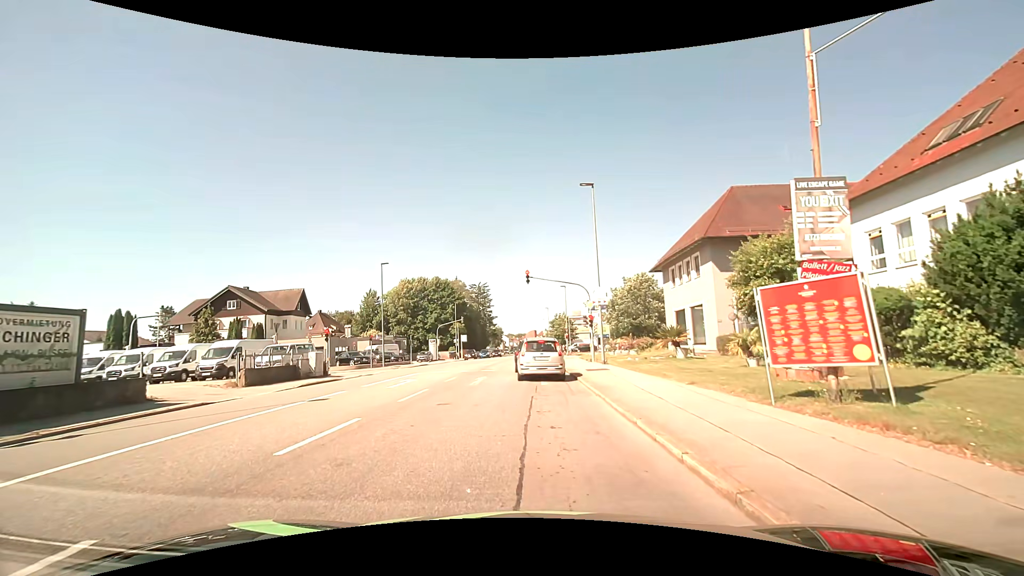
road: tertiary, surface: asphalt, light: Day
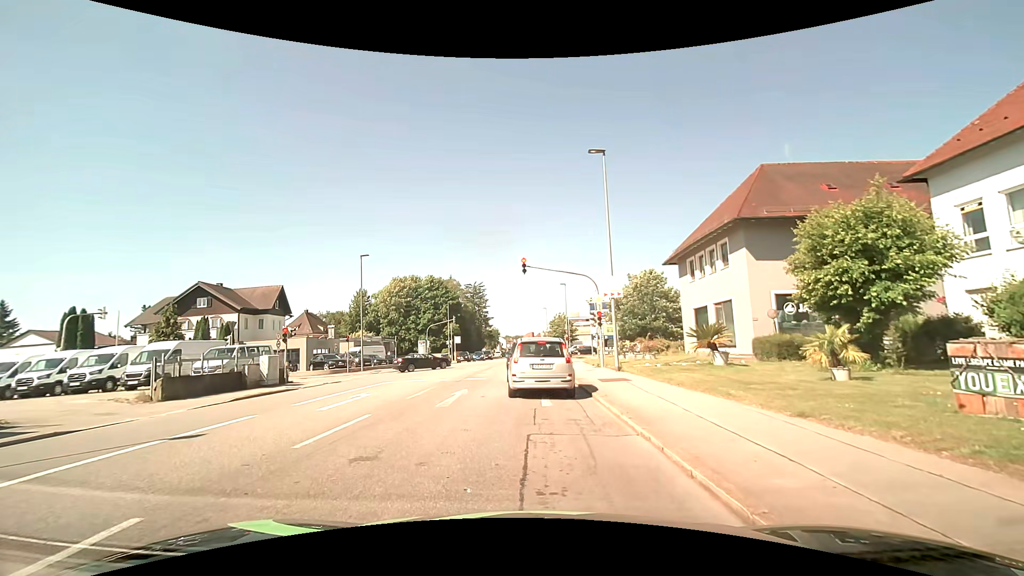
(+0.1, +5.2) m; +1°
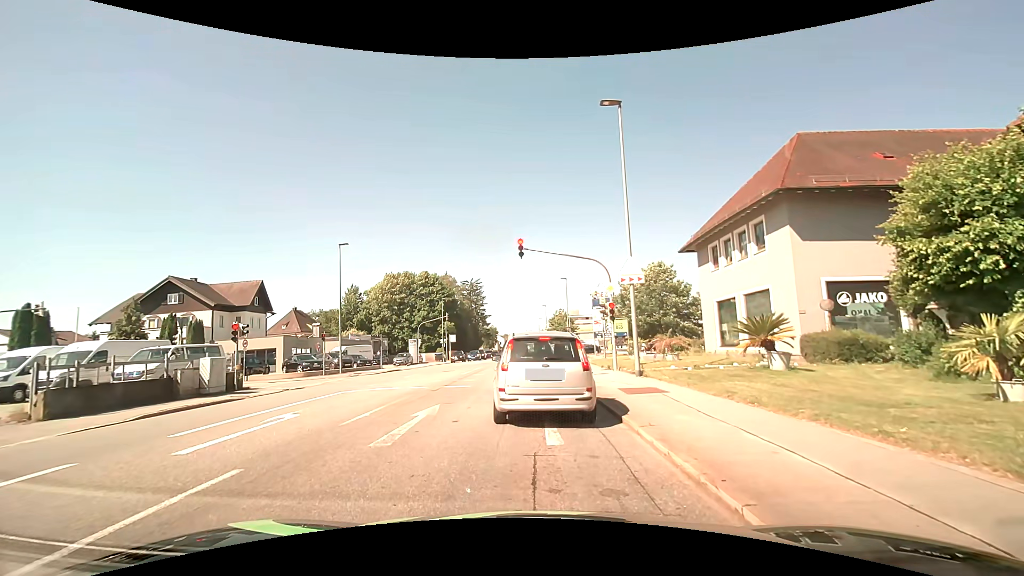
(+0.1, +4.5) m; -1°
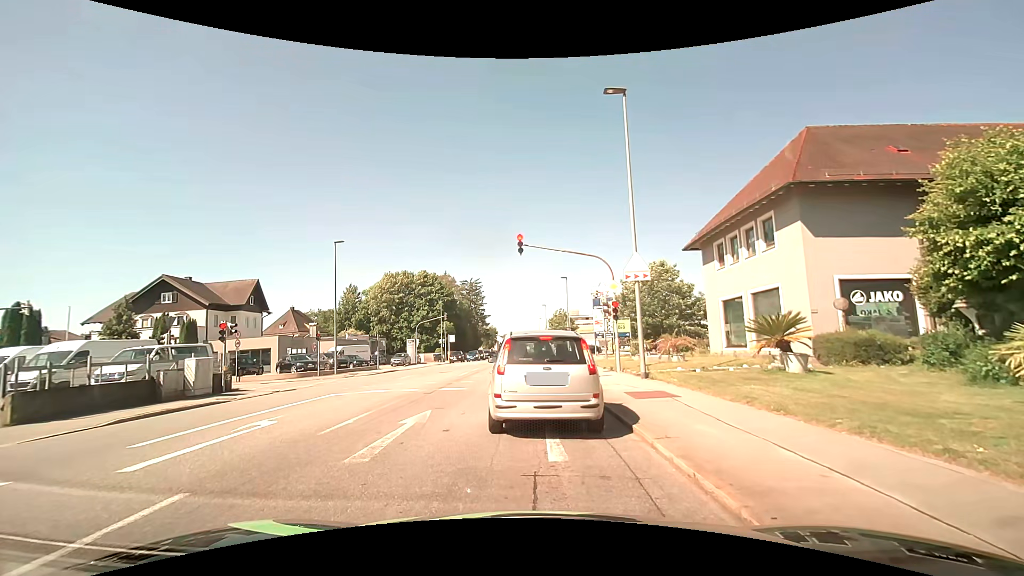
(0.0, +0.9) m; 0°
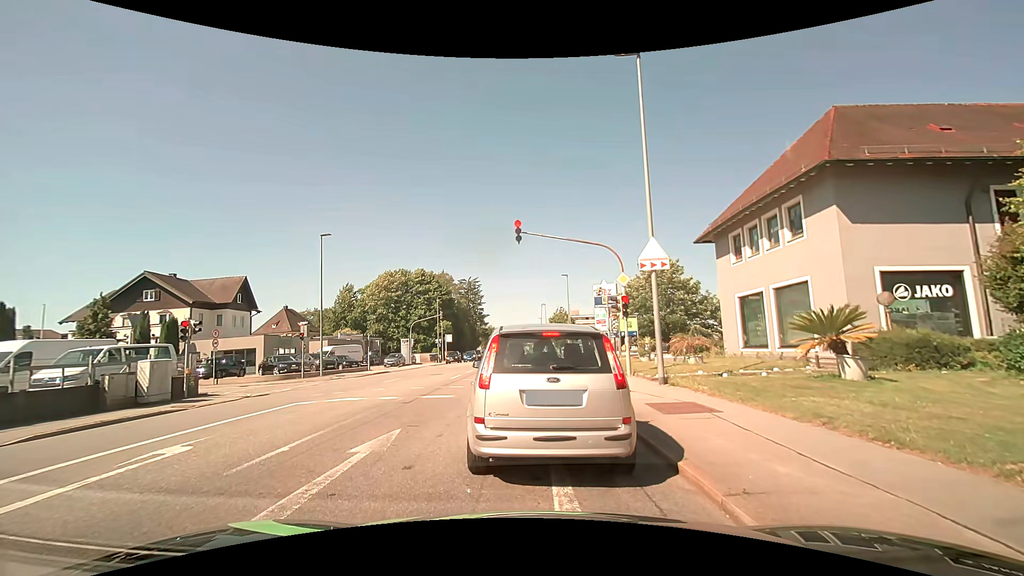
(0.0, +2.3) m; 0°
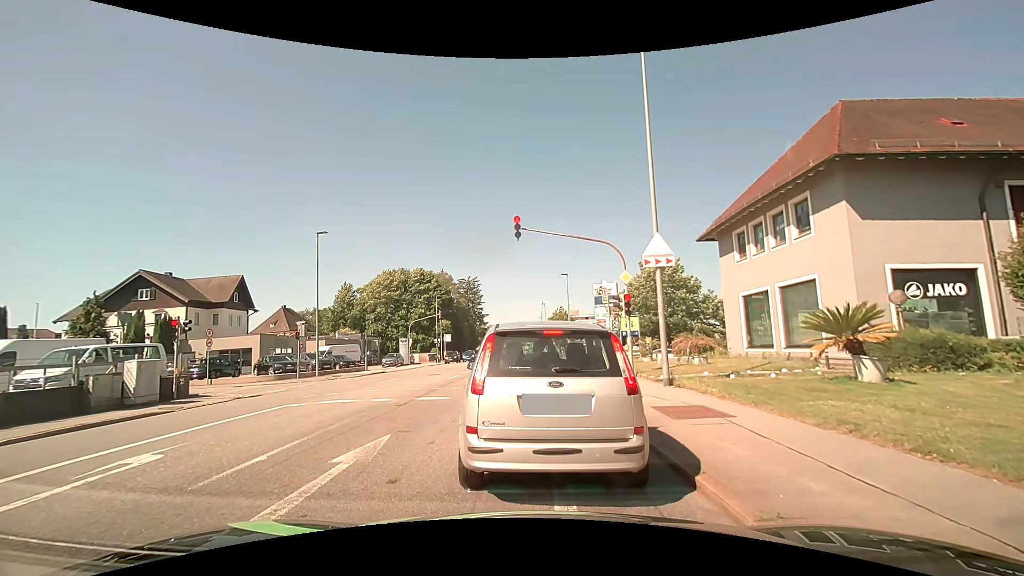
(0.0, +0.6) m; 0°
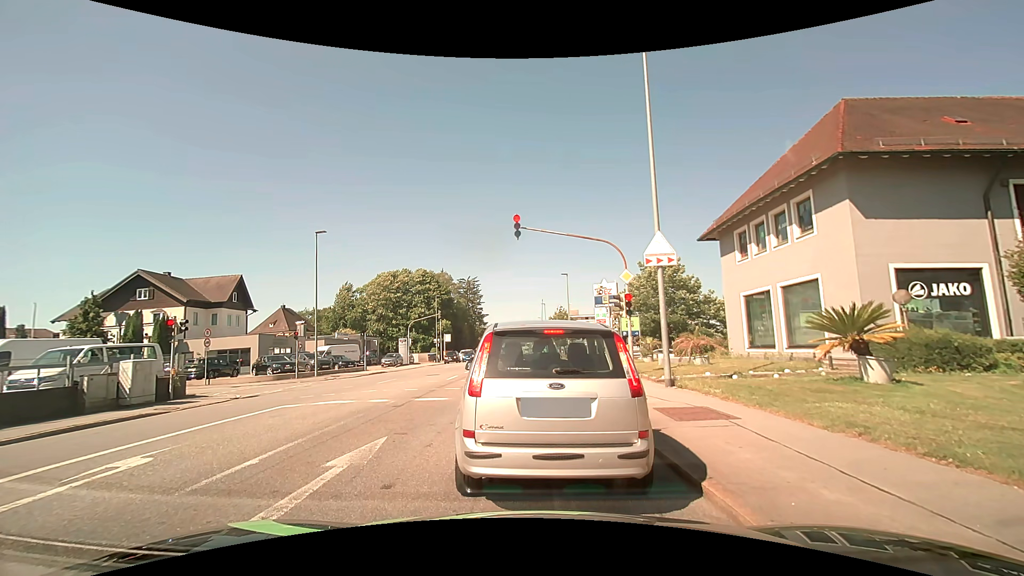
(0.0, +0.3) m; 0°
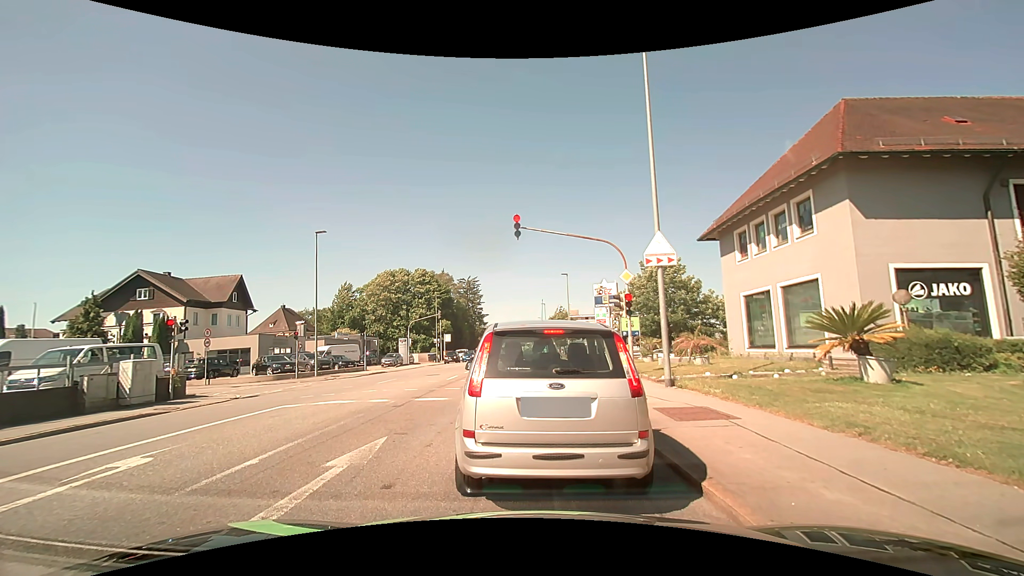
(0.0, 0.0) m; 0°
